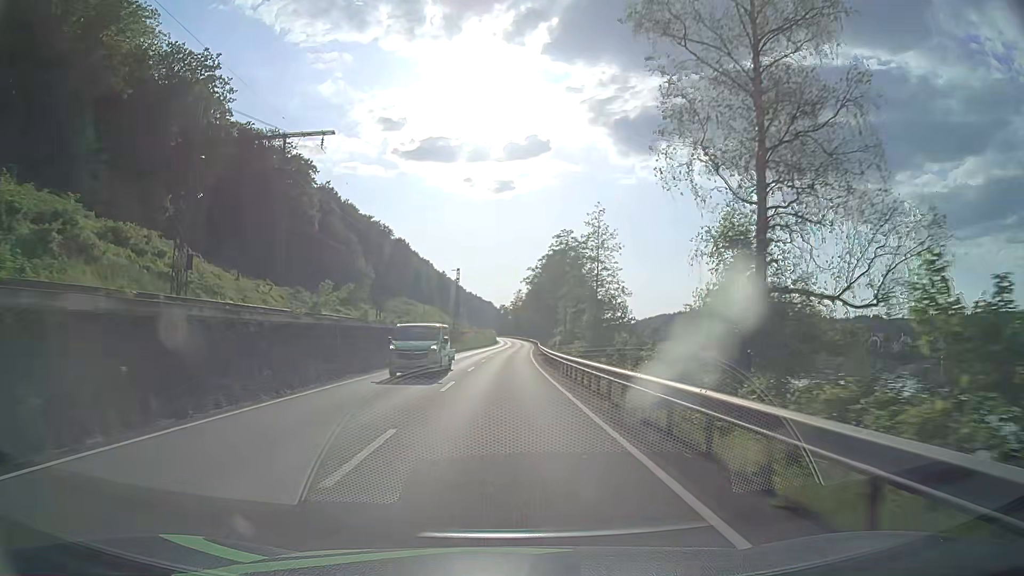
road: primary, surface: asphalt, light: Day
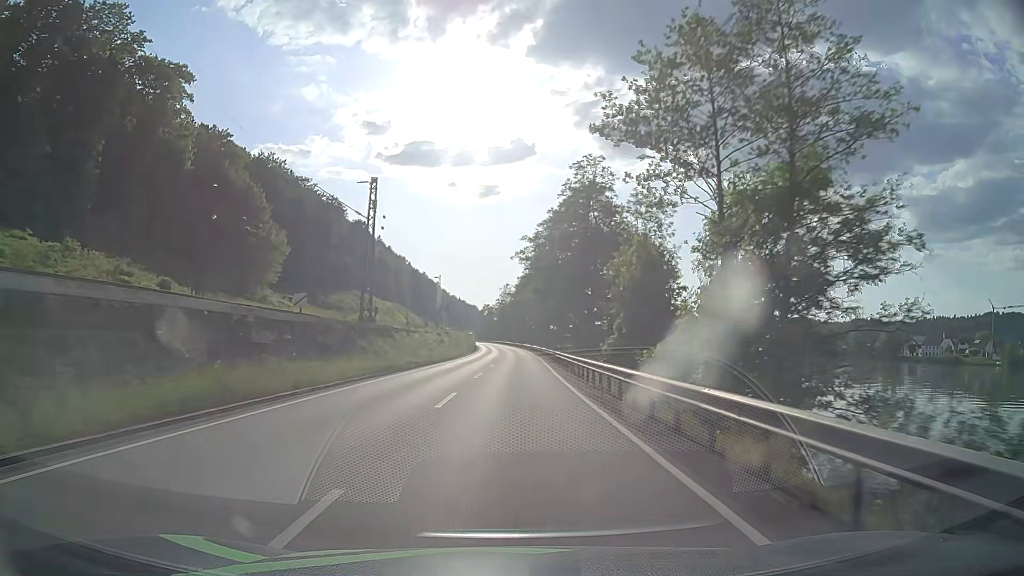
(+0.3, +51.7) m; +1°
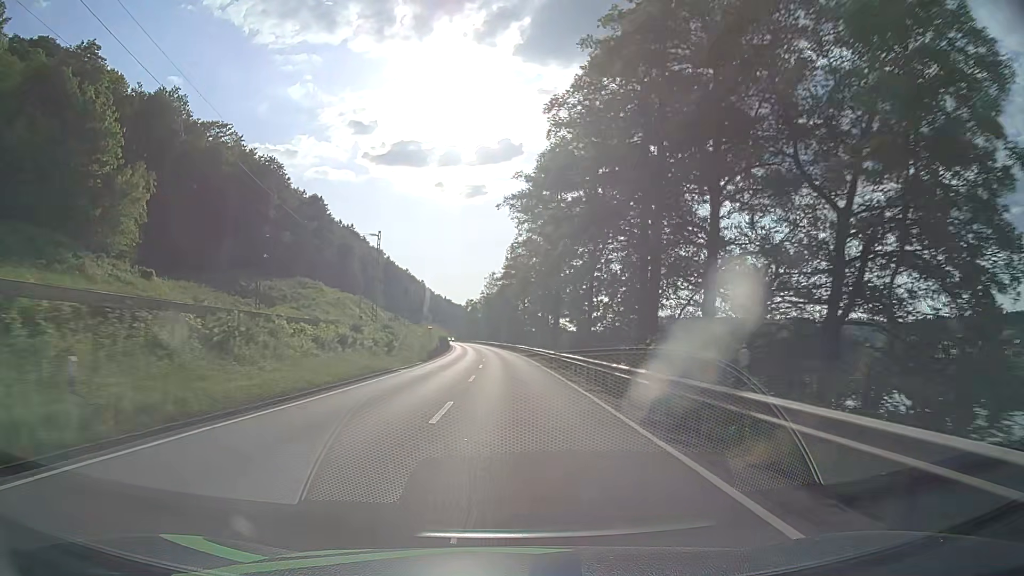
(+0.5, +38.6) m; +1°
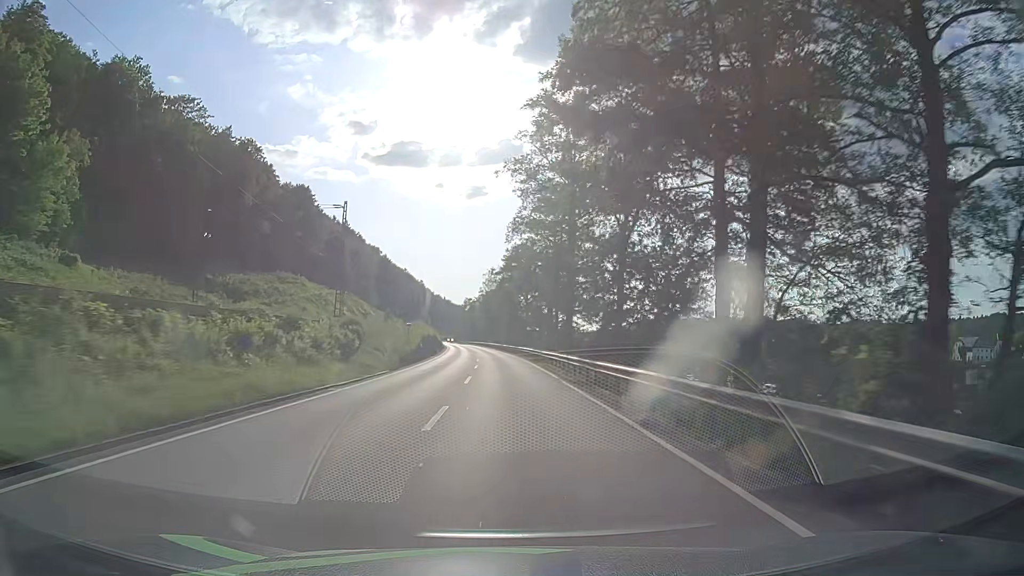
(0.0, +12.8) m; 0°
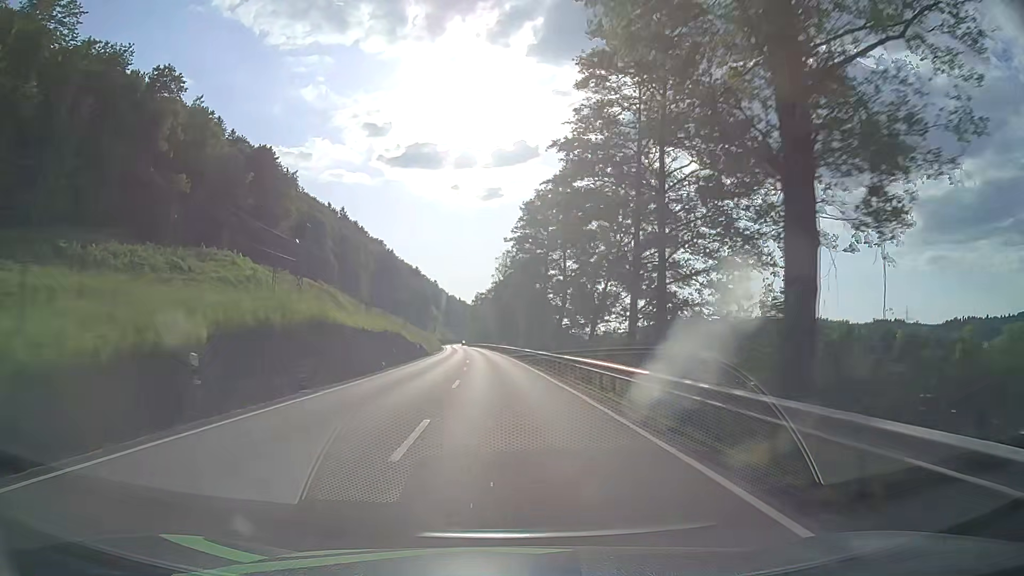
(-0.2, +38.5) m; -1°
